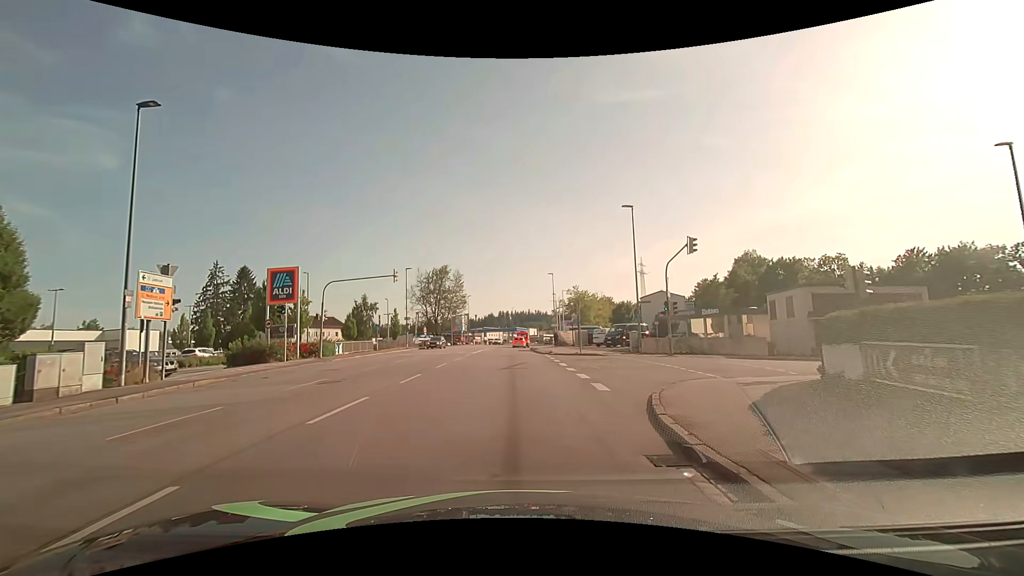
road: tertiary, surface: asphalt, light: Day
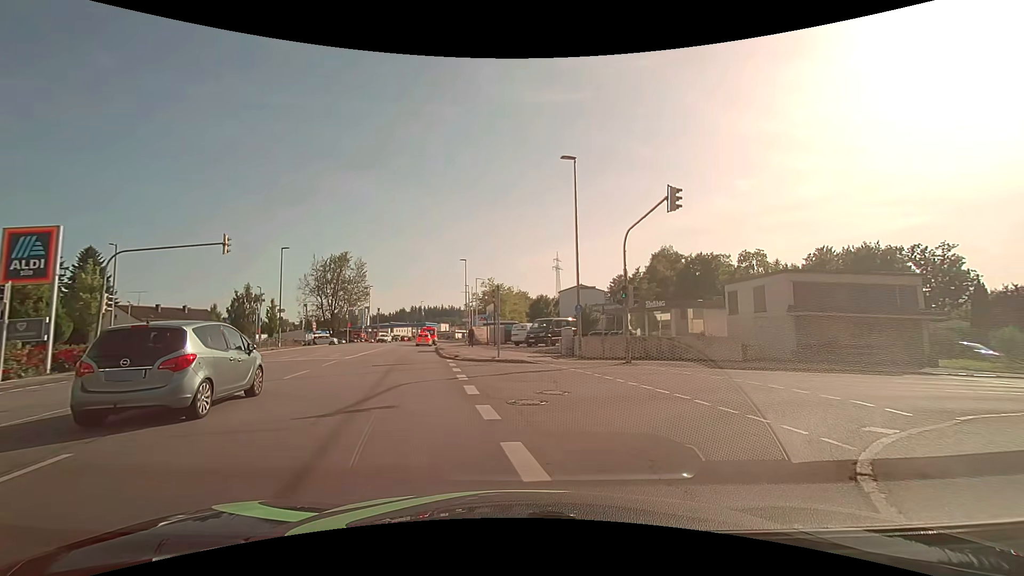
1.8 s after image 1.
(+0.5, +9.8) m; +10°
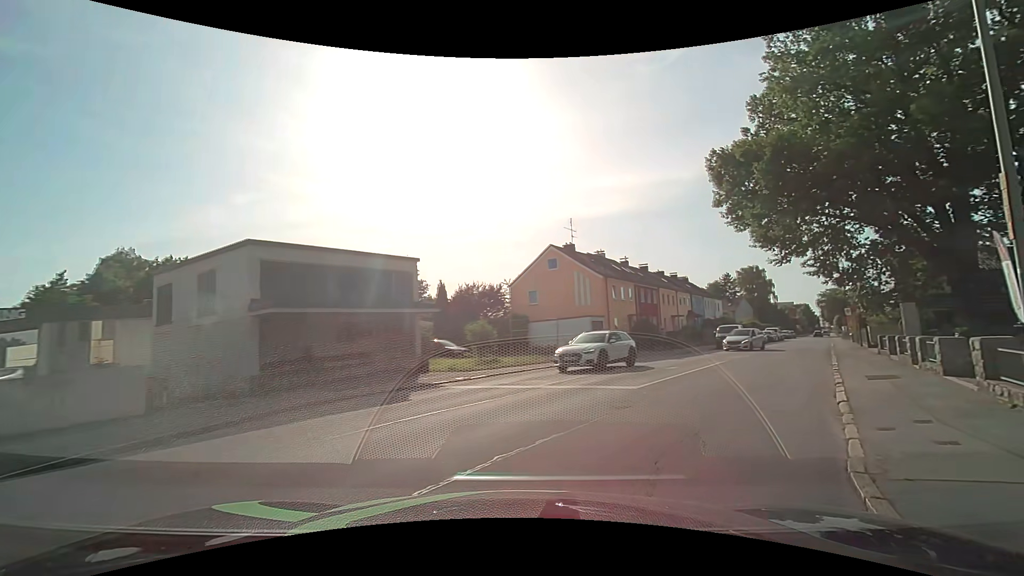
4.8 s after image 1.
(+4.9, +11.1) m; +53°
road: residential
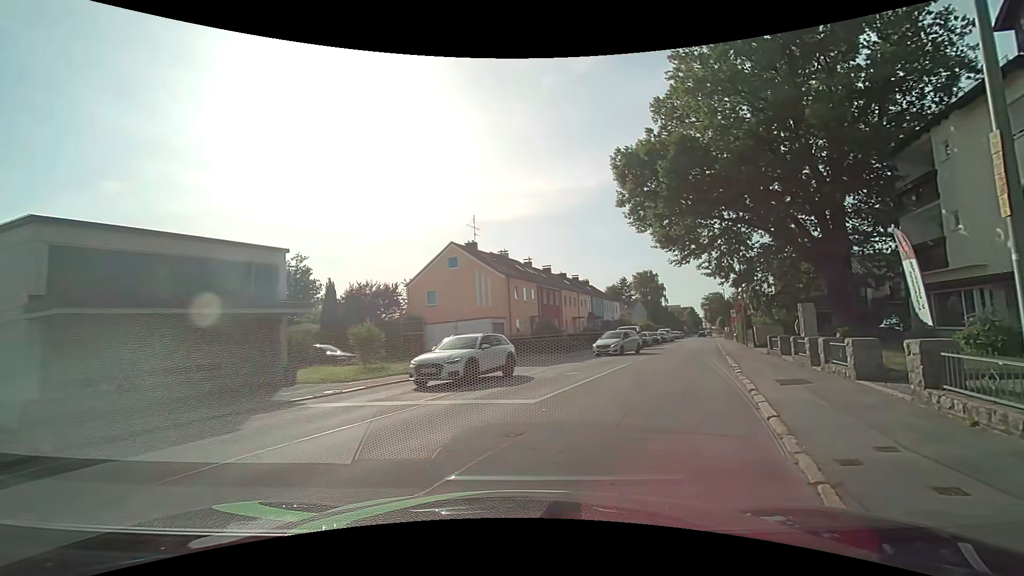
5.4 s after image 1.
(+0.2, +2.3) m; +11°
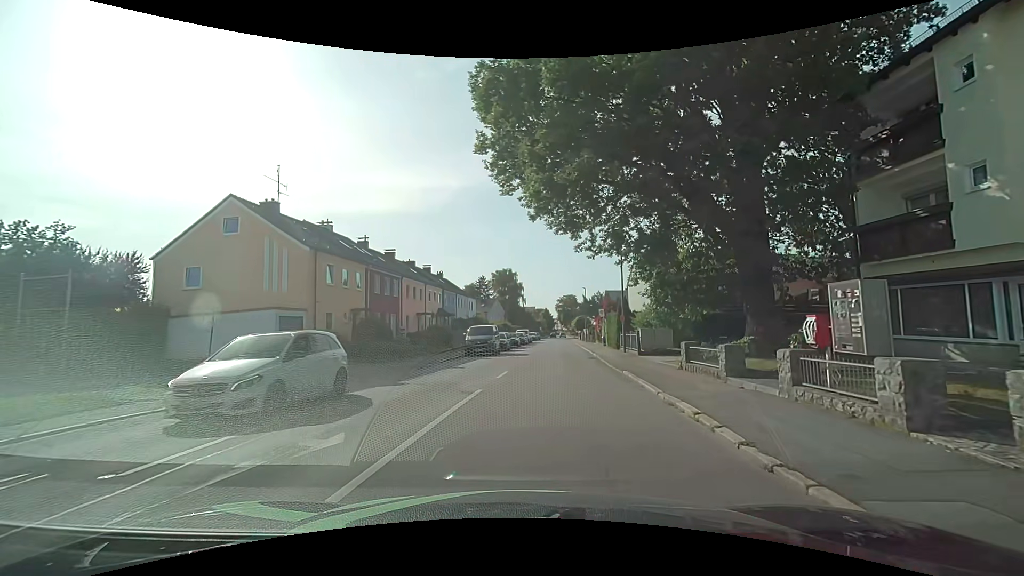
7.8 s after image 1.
(+2.0, +10.5) m; +16°
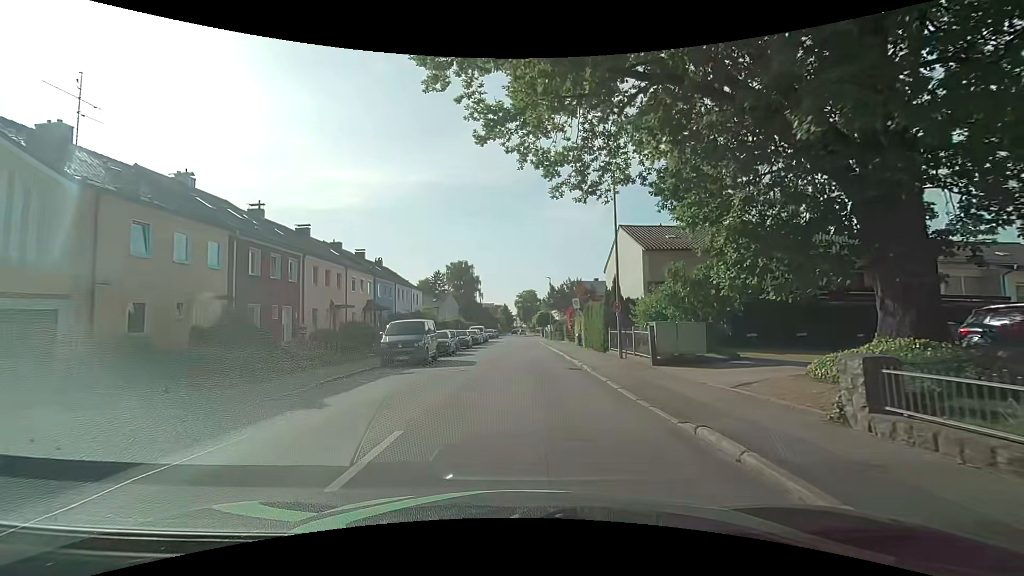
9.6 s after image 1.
(+0.6, +10.6) m; +5°
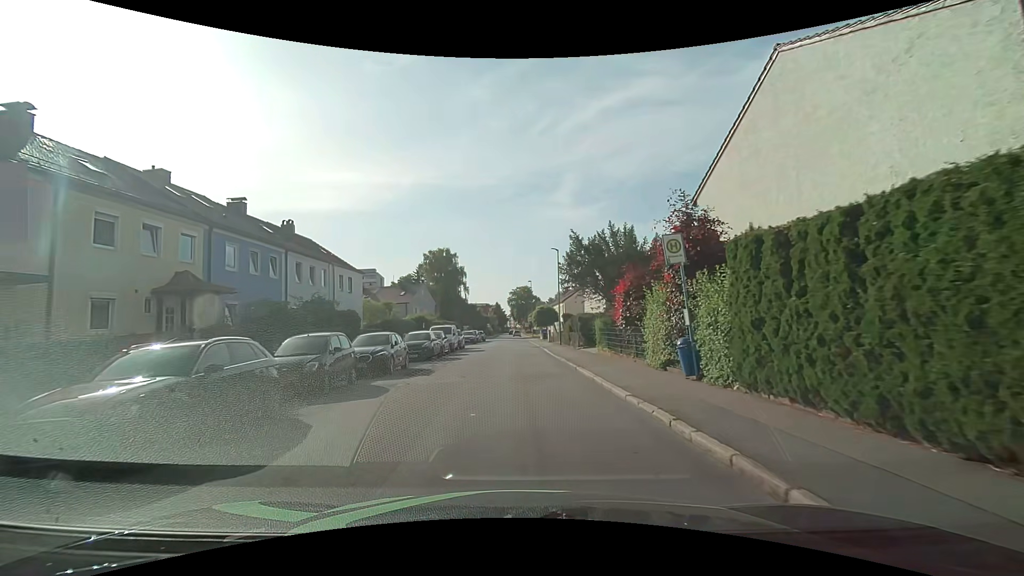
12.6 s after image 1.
(+0.1, +22.5) m; +1°
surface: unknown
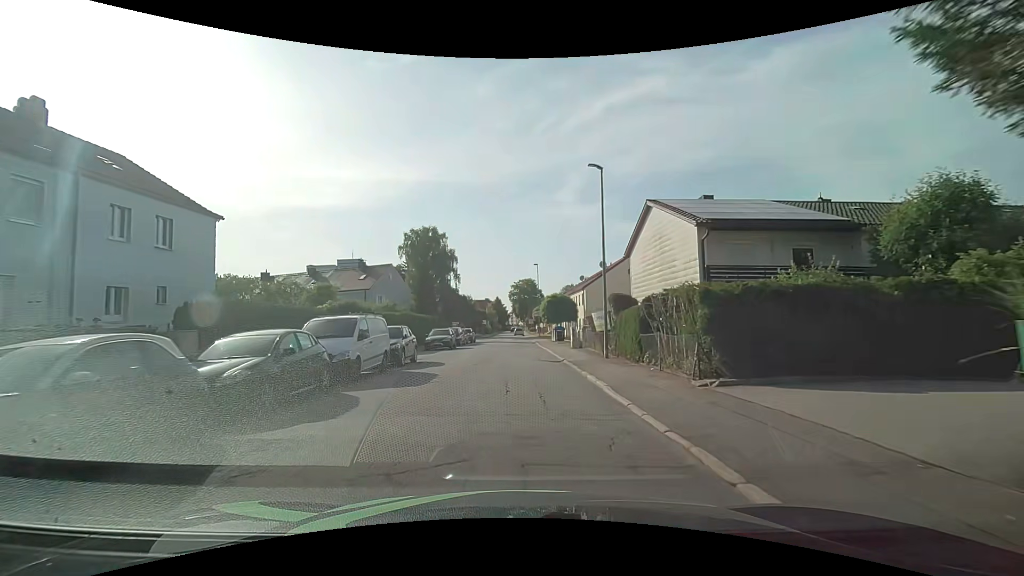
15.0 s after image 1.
(-0.1, +20.8) m; 0°
(0, +10) (0, +20) (0, +30) (0, +40) (0, +50) (0, +60) (-1, +70) (-2, +80) (-4, +90) (-3, +100) m
